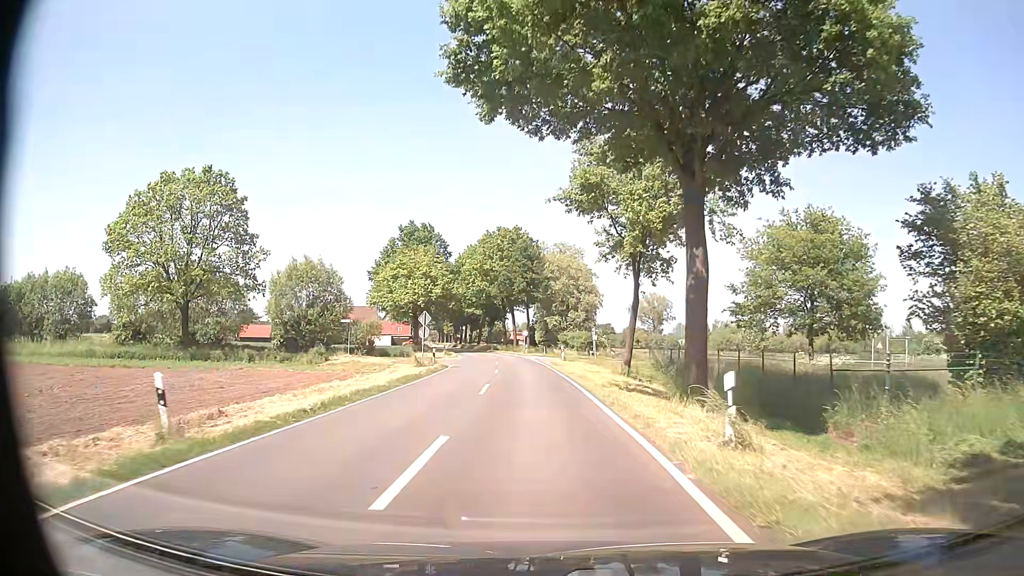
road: tertiary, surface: asphalt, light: Day
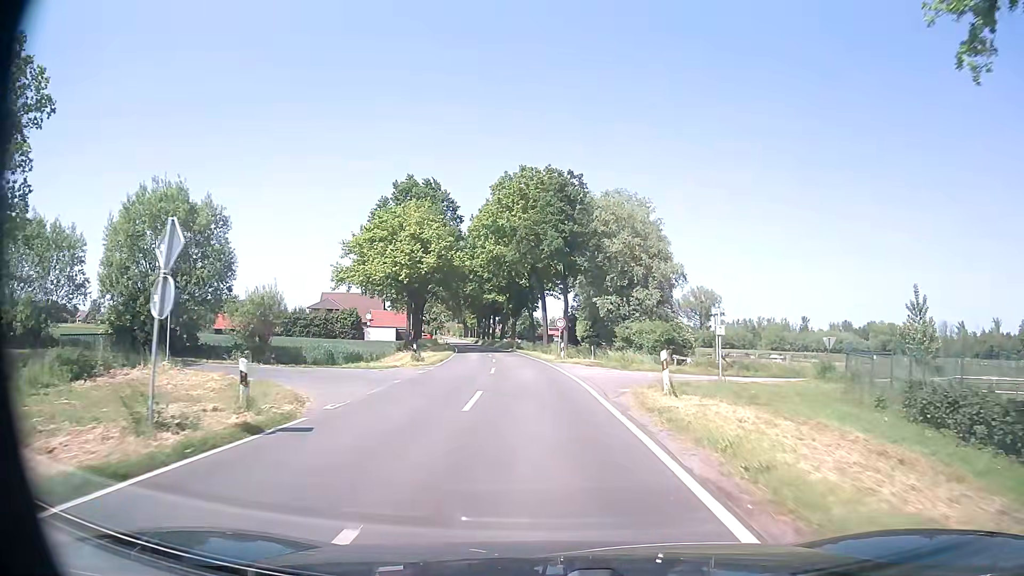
(-0.8, +28.5) m; -3°
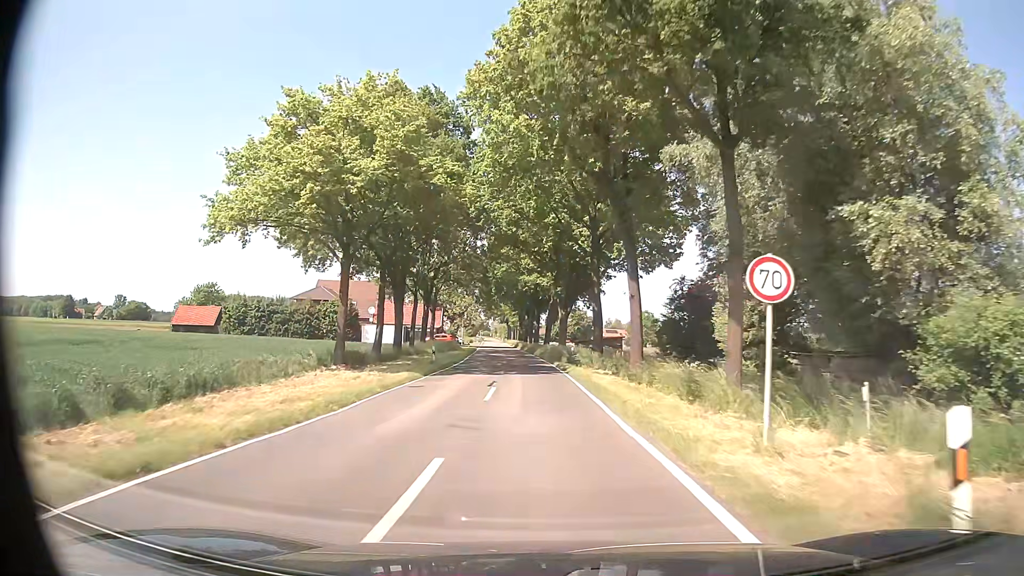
(-1.4, +32.5) m; -5°
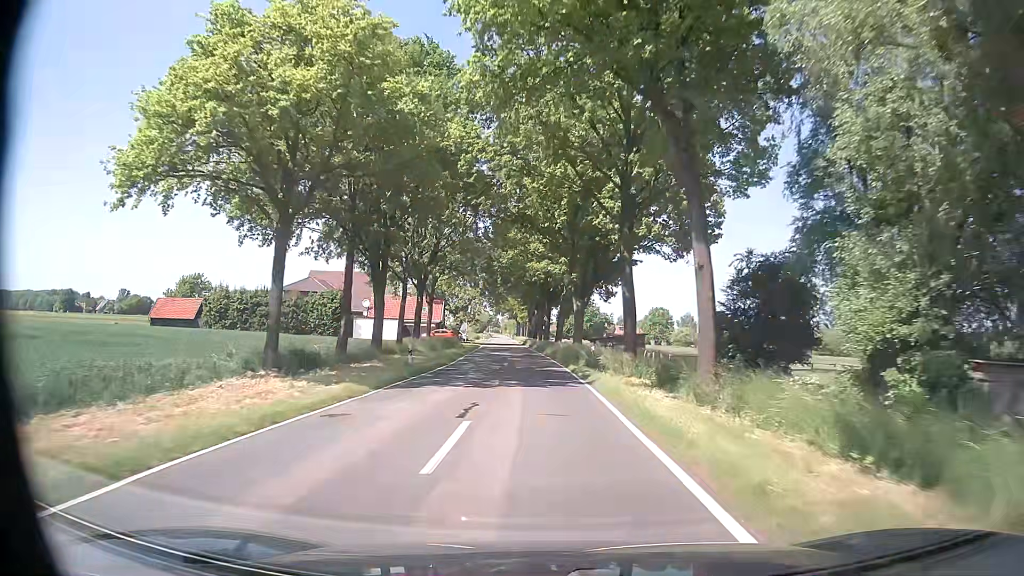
(-0.1, +8.9) m; -1°
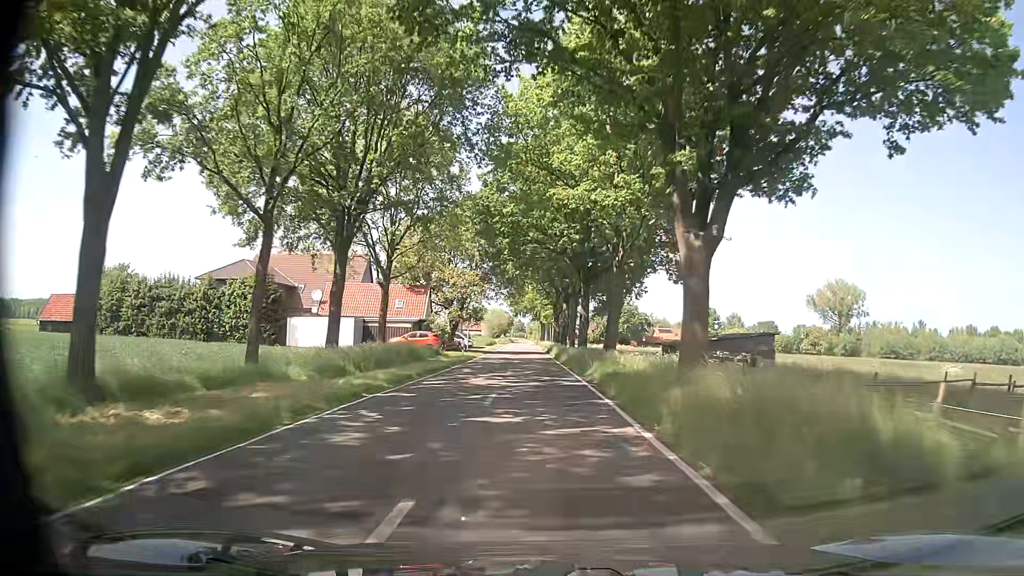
(-0.4, +28.8) m; -2°
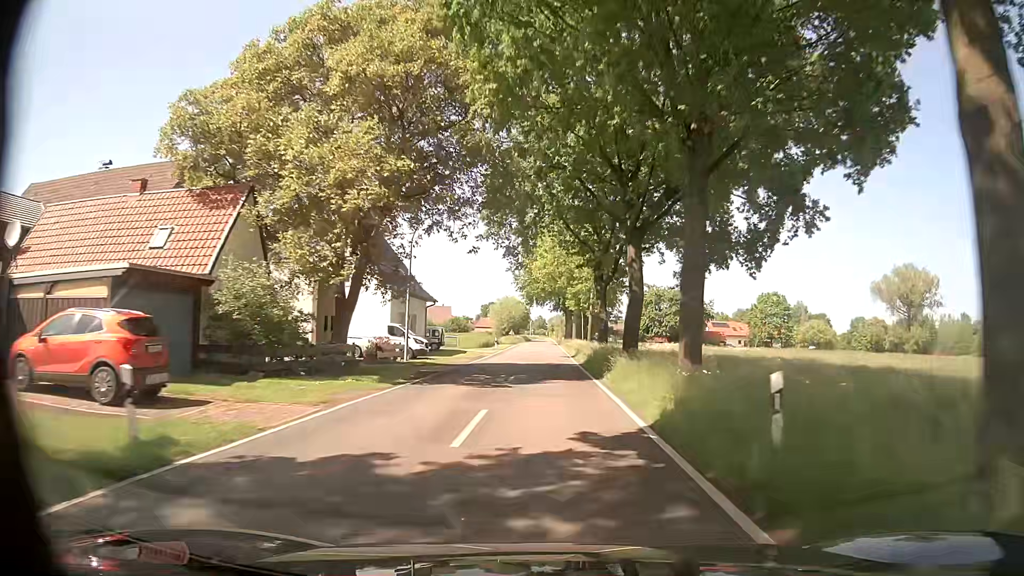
(-0.8, +41.3) m; -2°
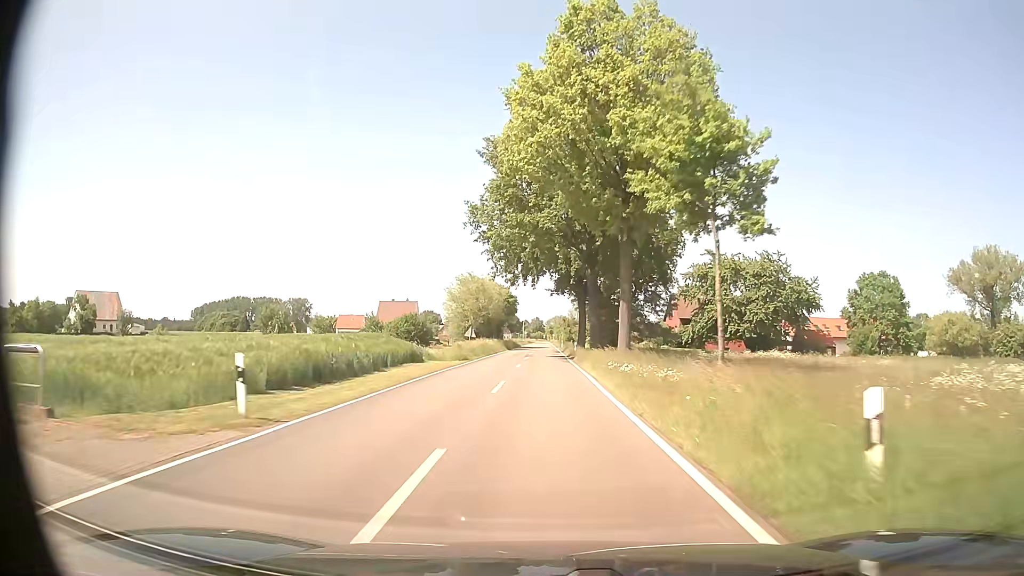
(+0.2, +52.2) m; 0°
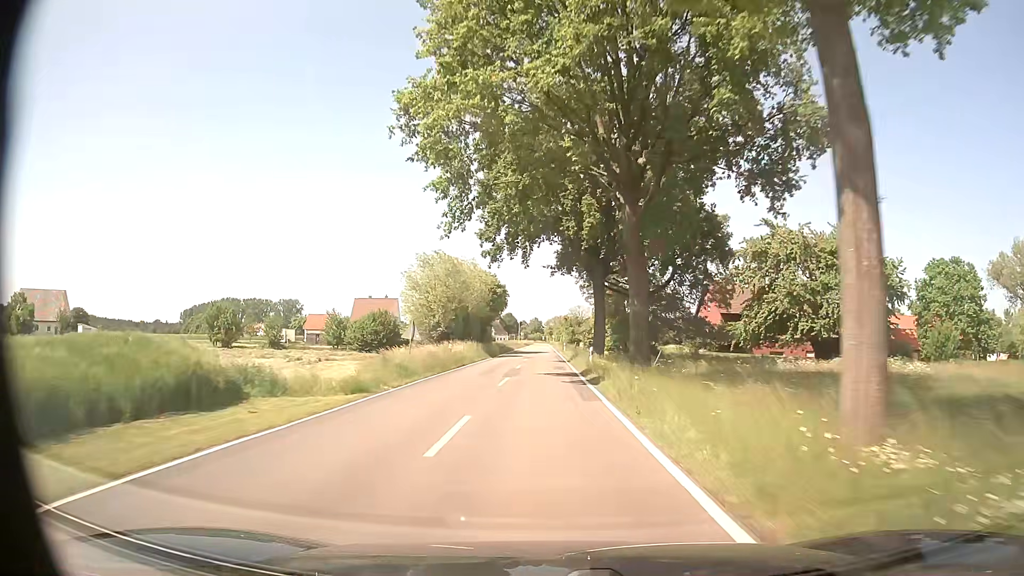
(0.0, +20.8) m; 0°
(0, +10) (0, +20) (0, +30) (0, +40) (0, +50) (0, +60) (0, +70) (0, +80) (0, +90) (0, +100) m
